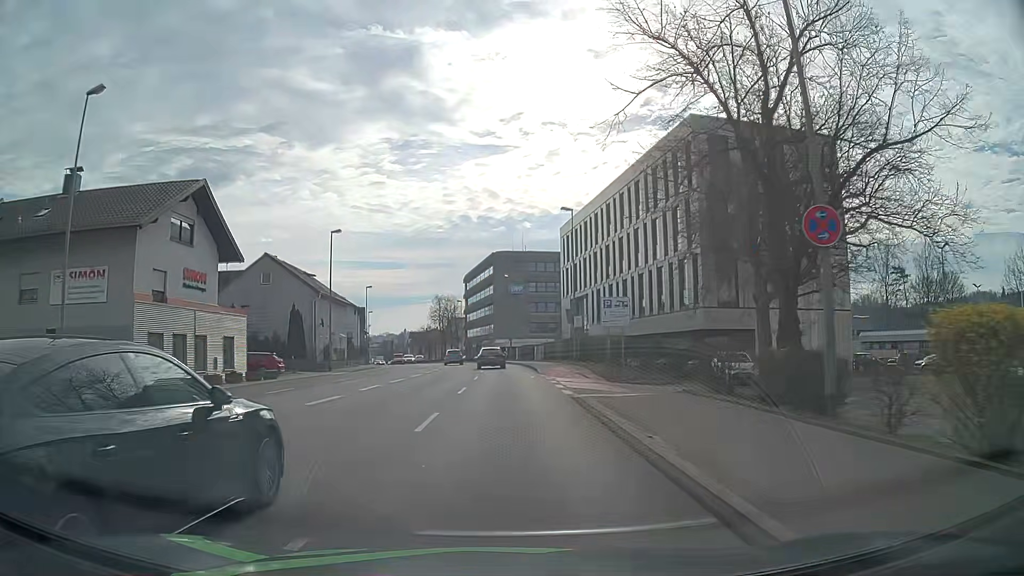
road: primary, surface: asphalt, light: Day
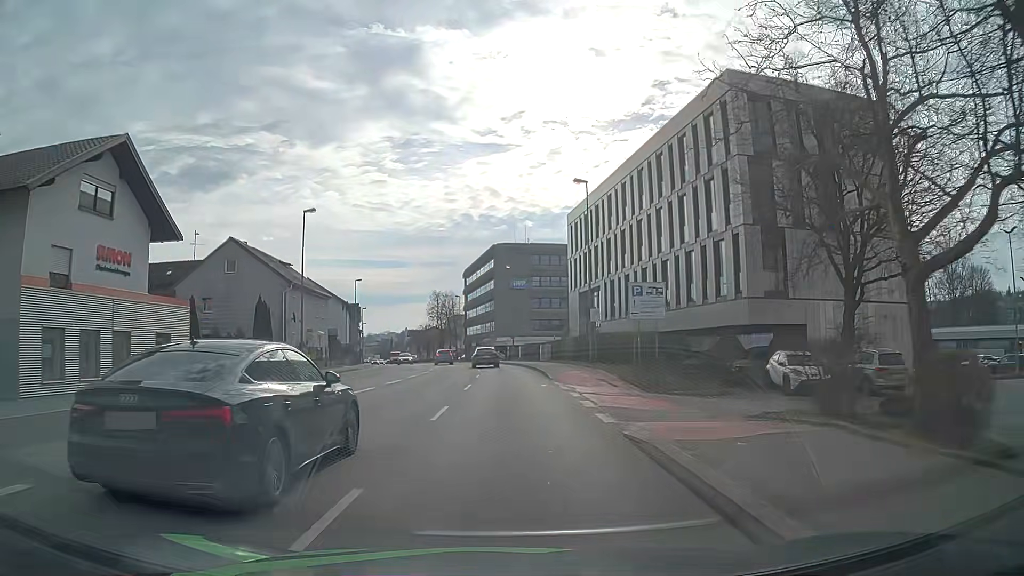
(0.0, +7.5) m; 0°
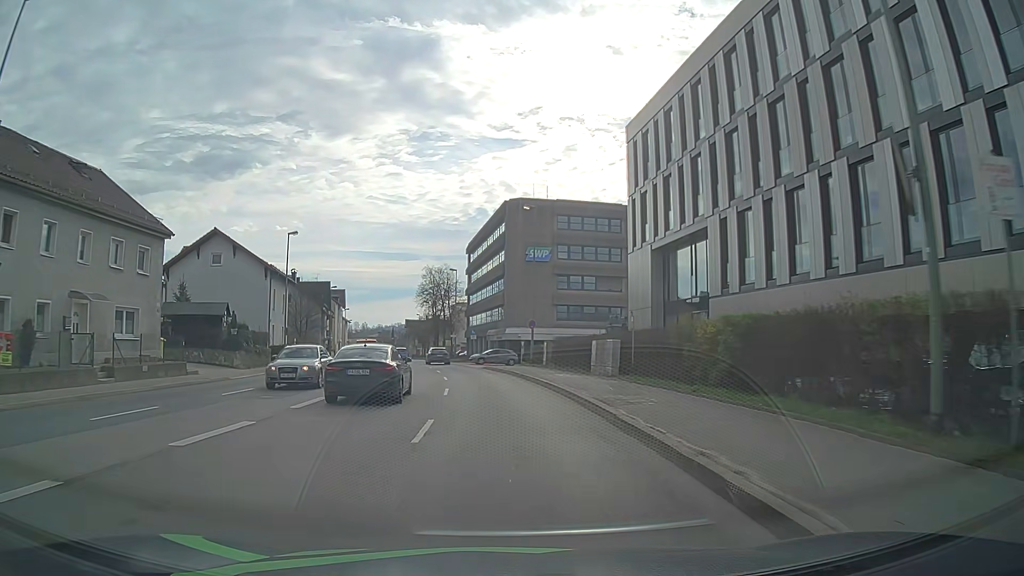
(0.0, +30.0) m; -1°
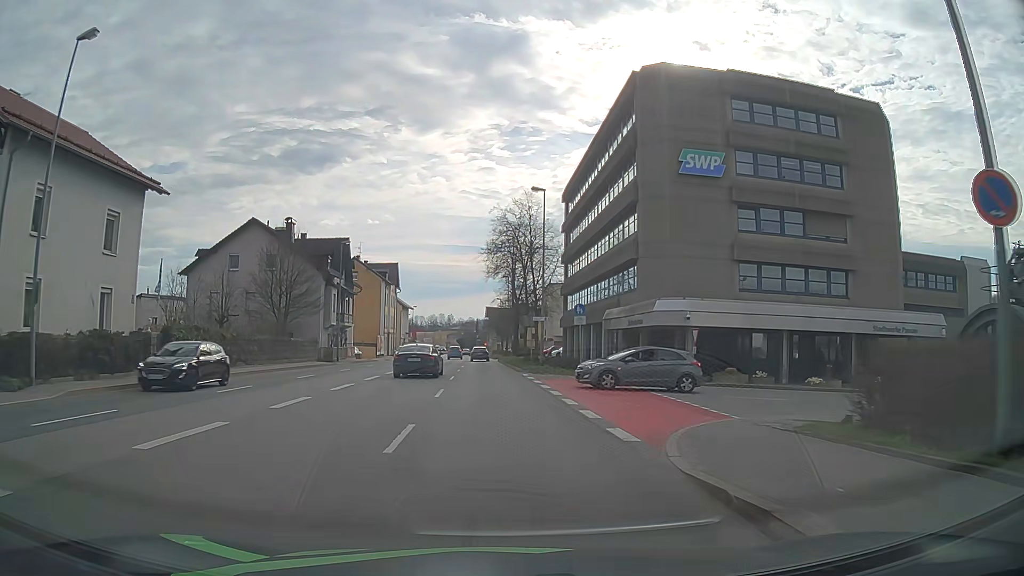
(-2.4, +37.3) m; -8°
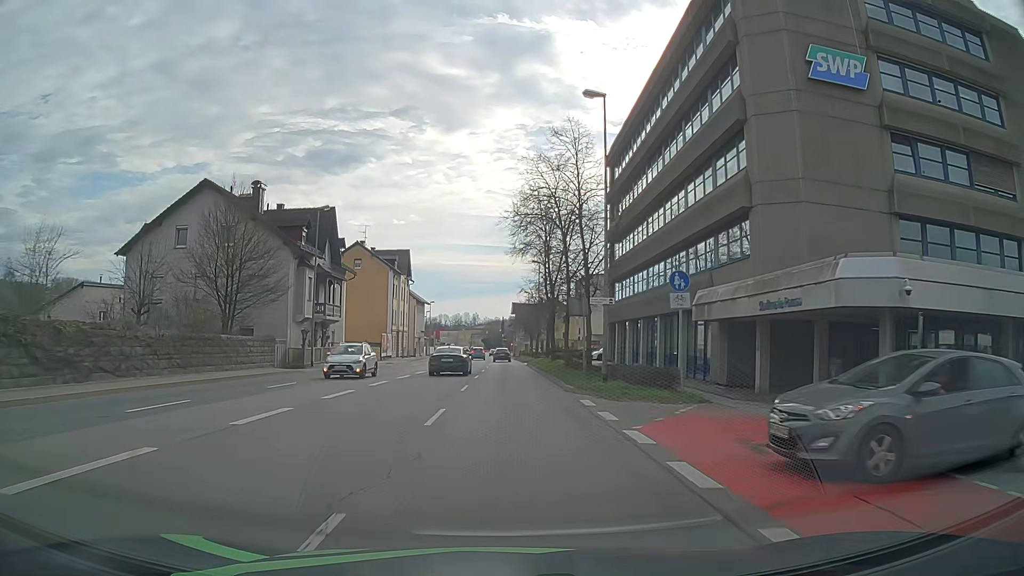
(-0.4, +15.1) m; -2°
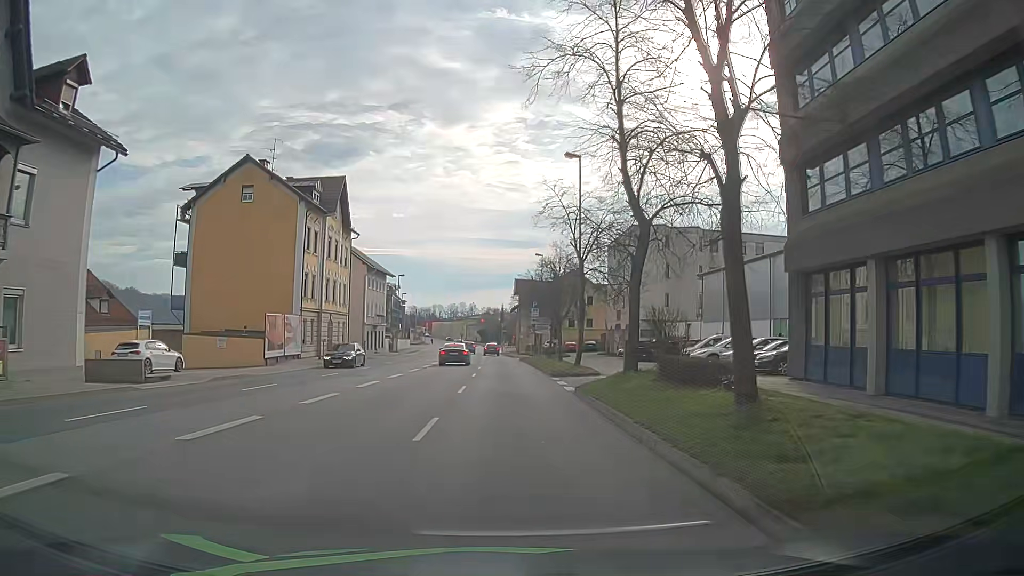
(-0.5, +38.2) m; -1°
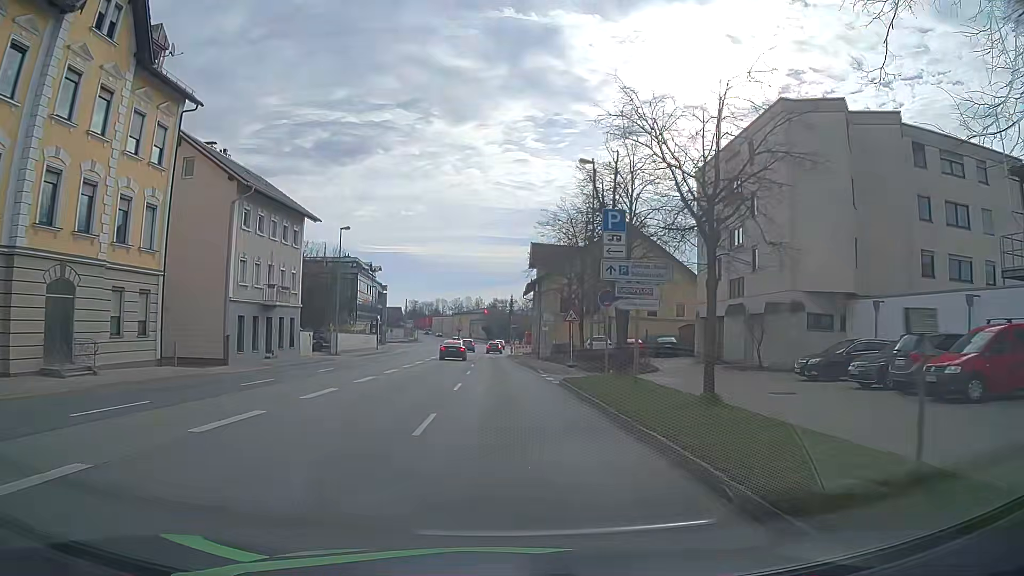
(+0.2, +35.6) m; 0°
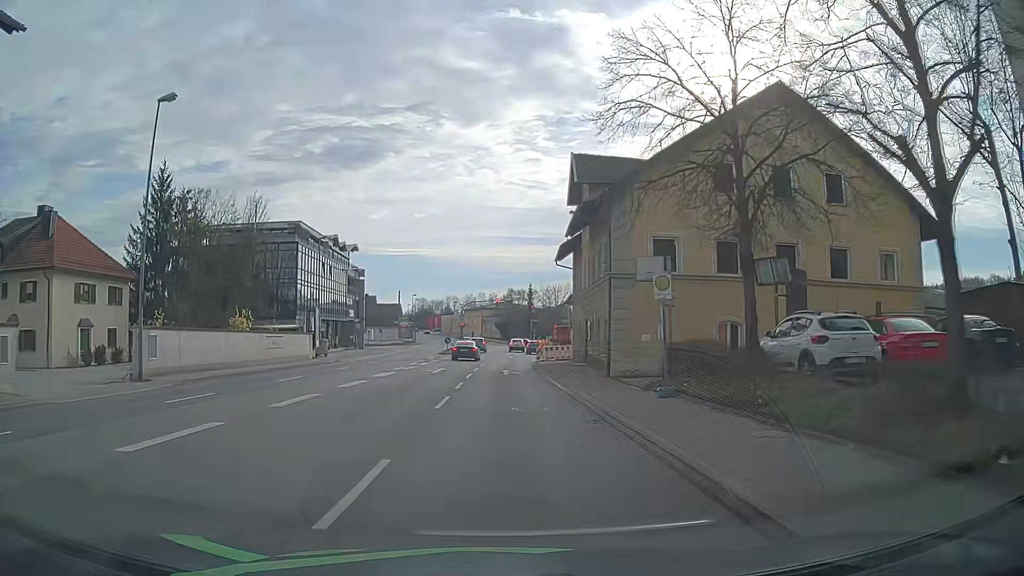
(-0.3, +31.9) m; -2°
